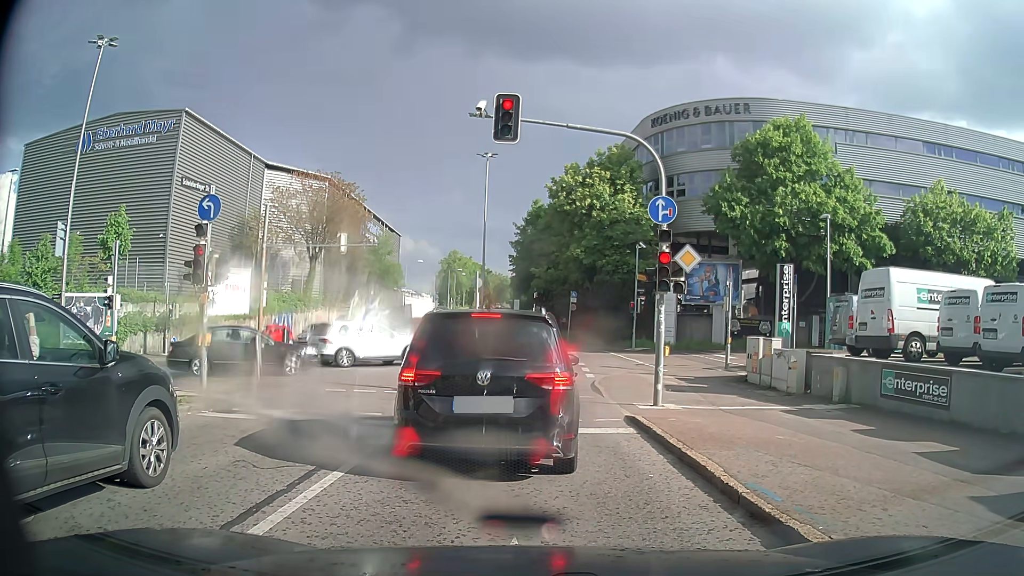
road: secondary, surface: asphalt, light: Day
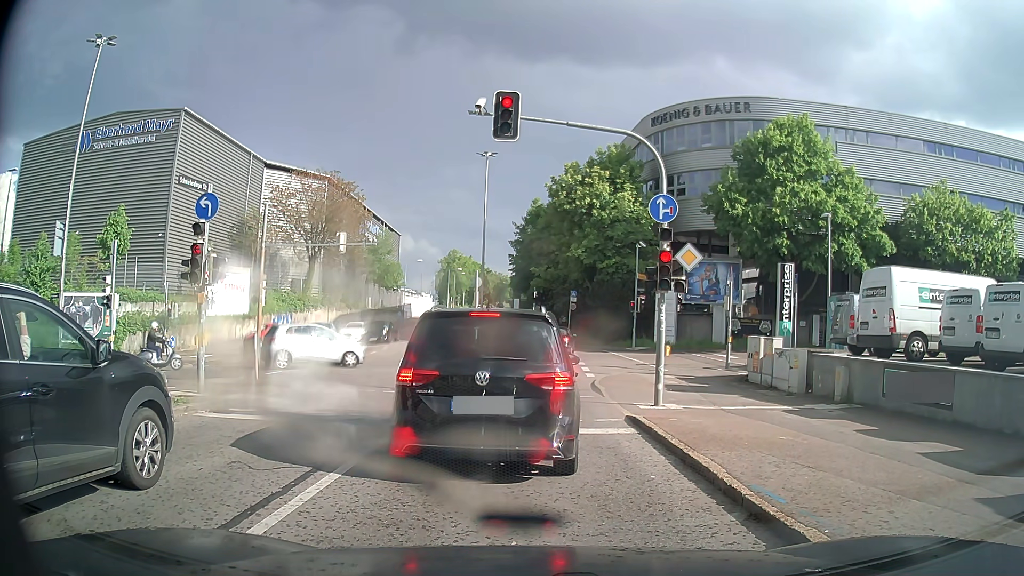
(0.0, +0.2) m; 0°
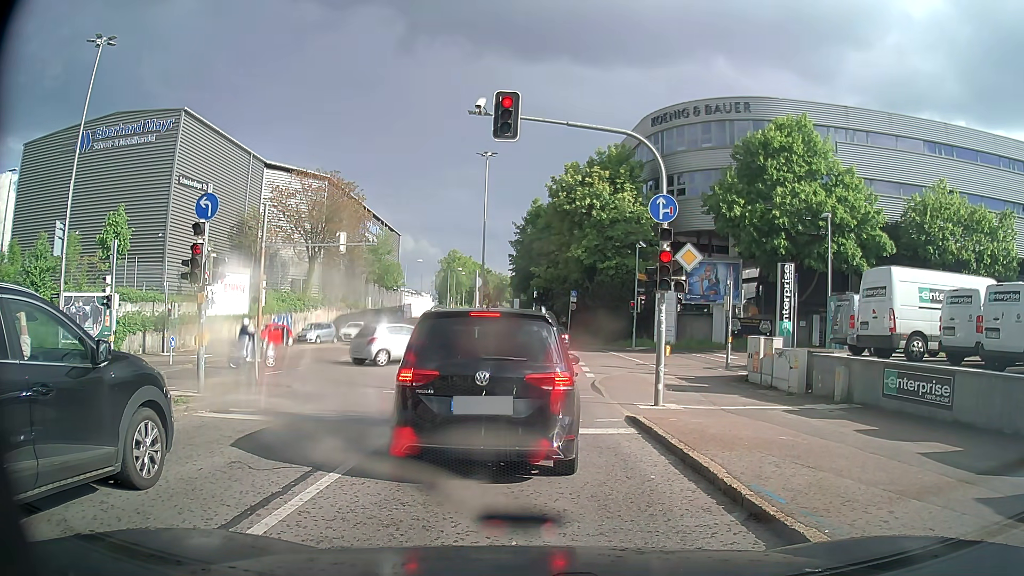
(0.0, 0.0) m; 0°
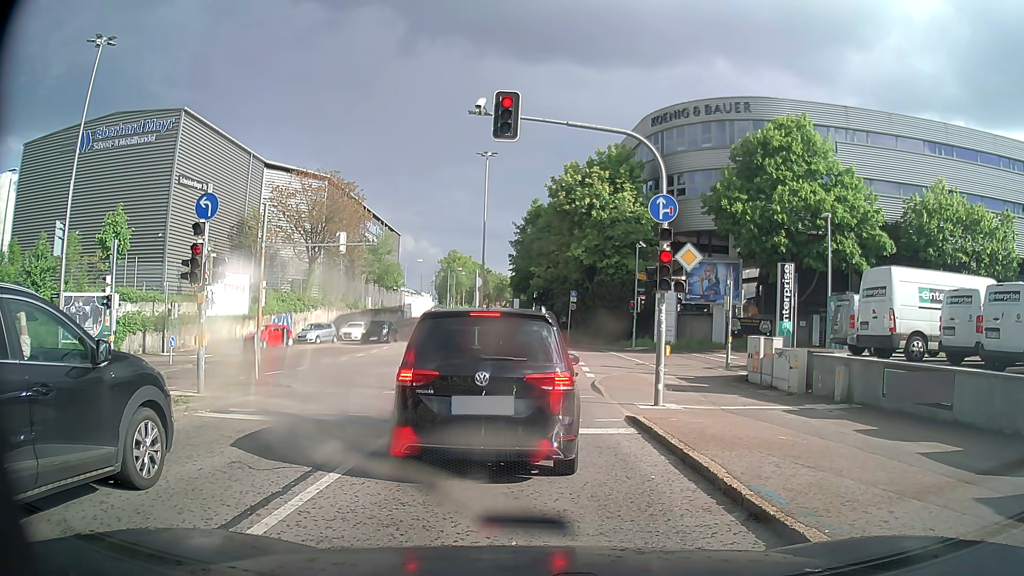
(0.0, 0.0) m; 0°
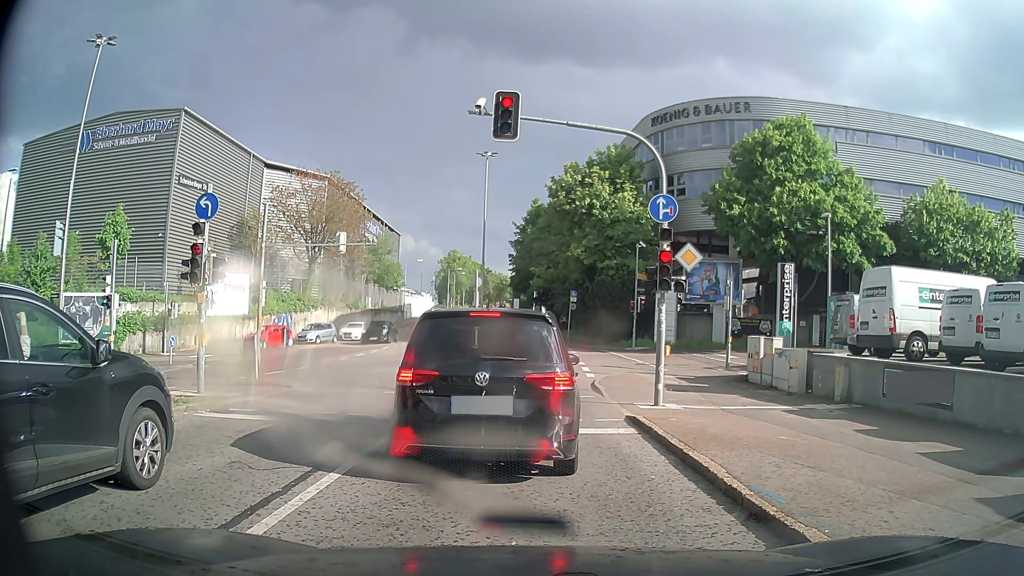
(0.0, 0.0) m; 0°
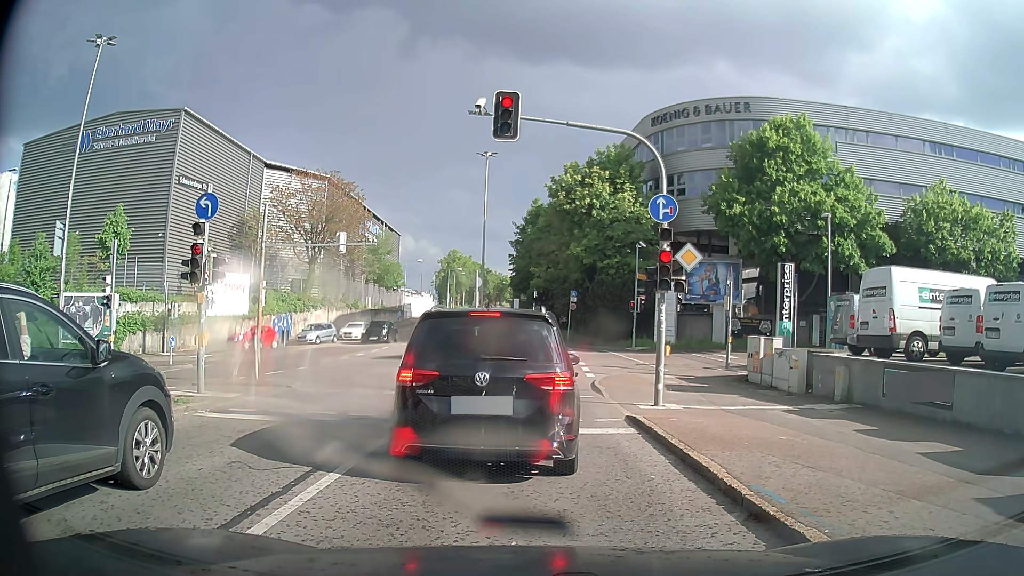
(0.0, 0.0) m; 0°
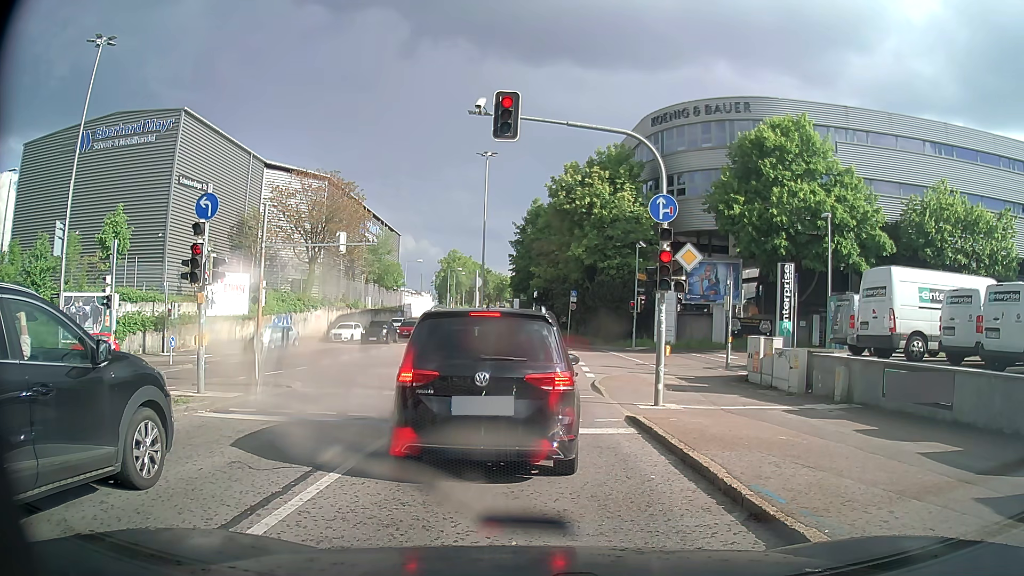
(0.0, 0.0) m; 0°
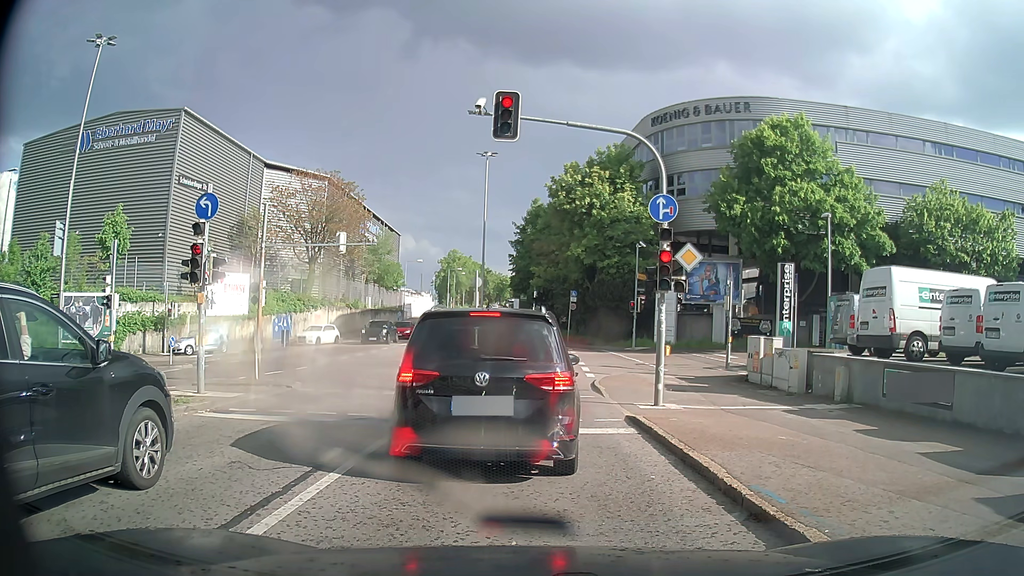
(0.0, 0.0) m; 0°
(0, +10) (0, +20) (0, +30) (-1, +40) (-1, +50) (-2, +60) (-3, +70) (-4, +80) (-5, +90) (-6, +100) m
